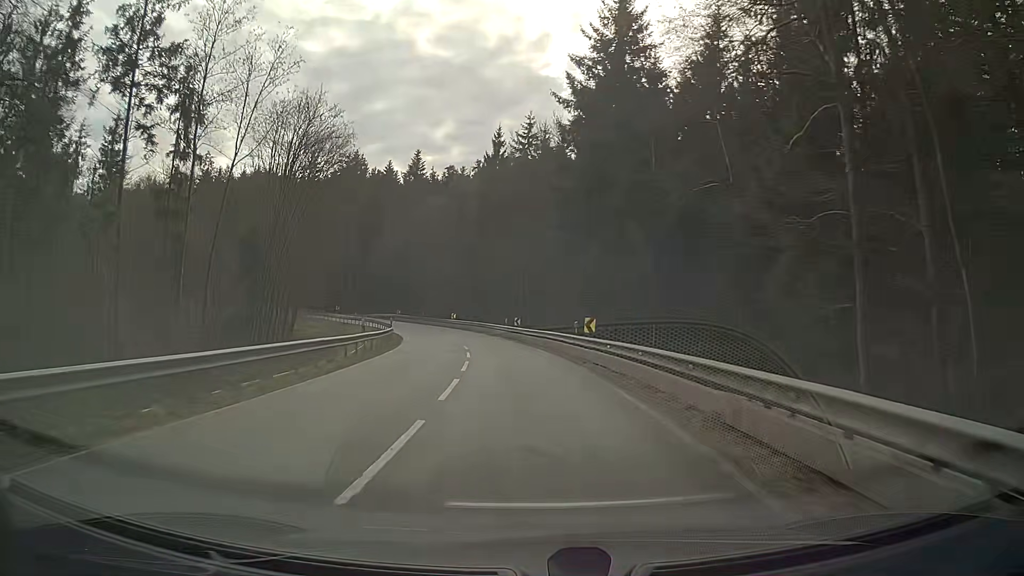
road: secondary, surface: asphalt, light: Day
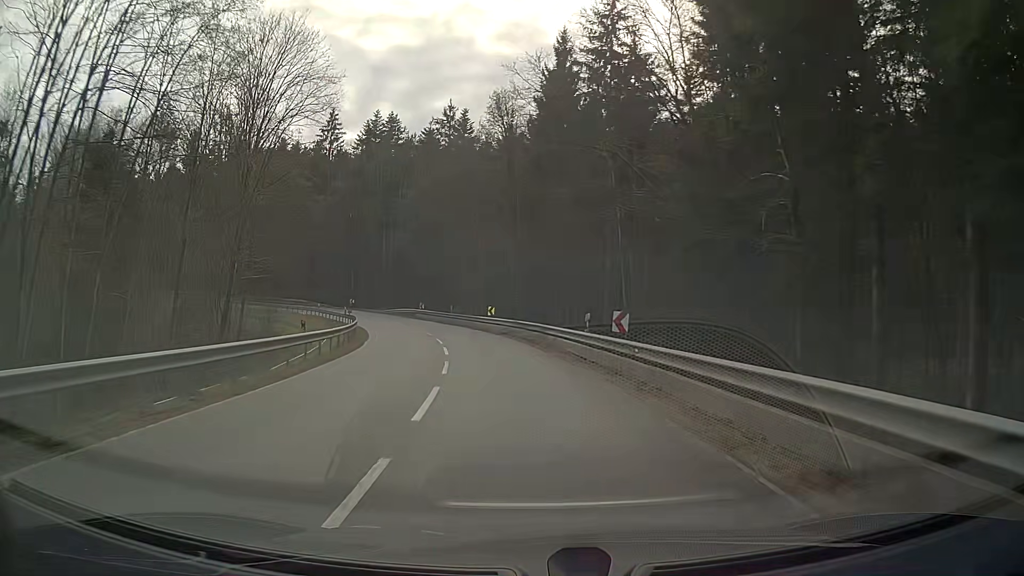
(-1.2, +28.2) m; -6°
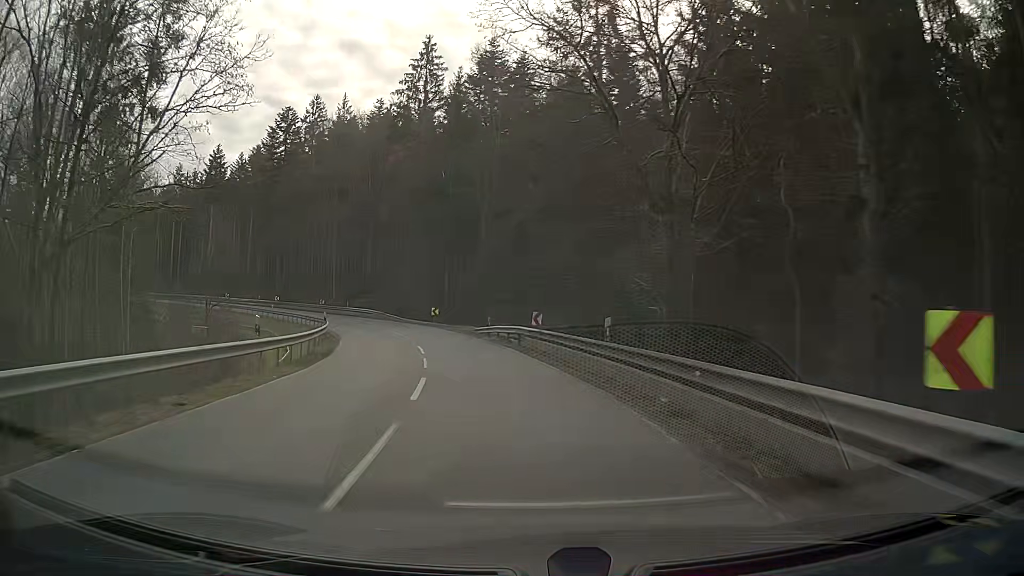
(-3.6, +36.3) m; -13°
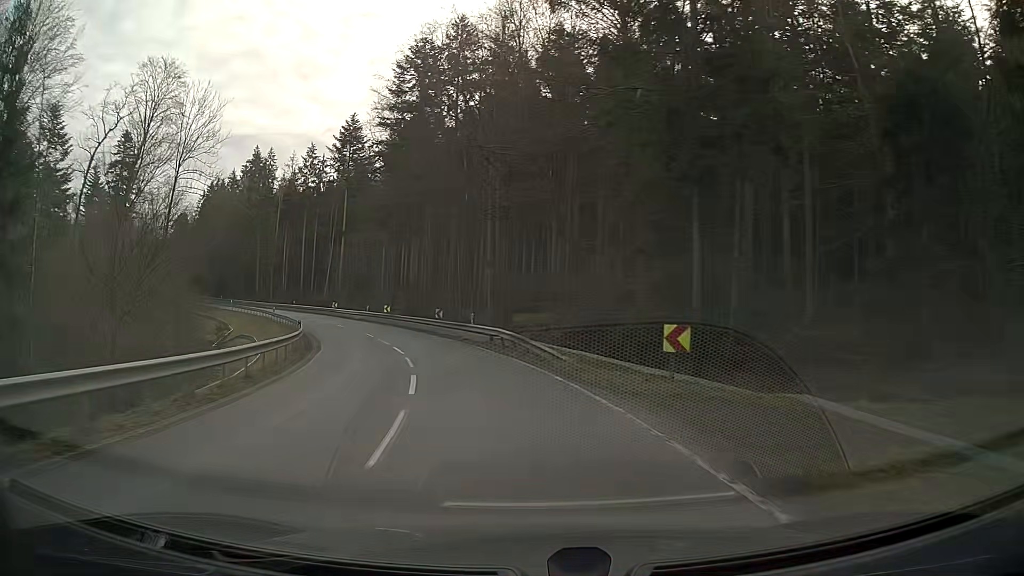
(-6.2, +35.3) m; -21°
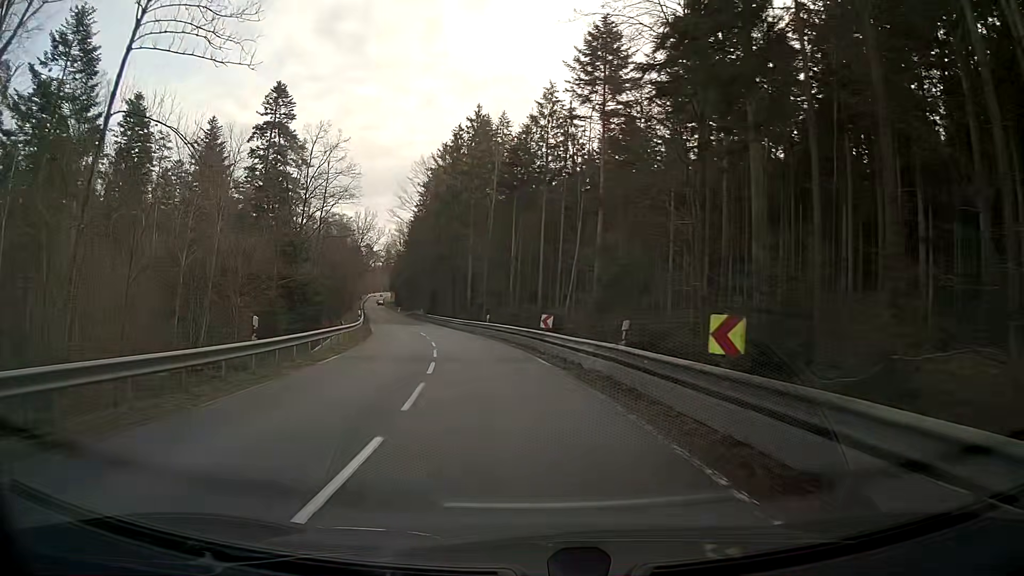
(-8.5, +43.8) m; -22°
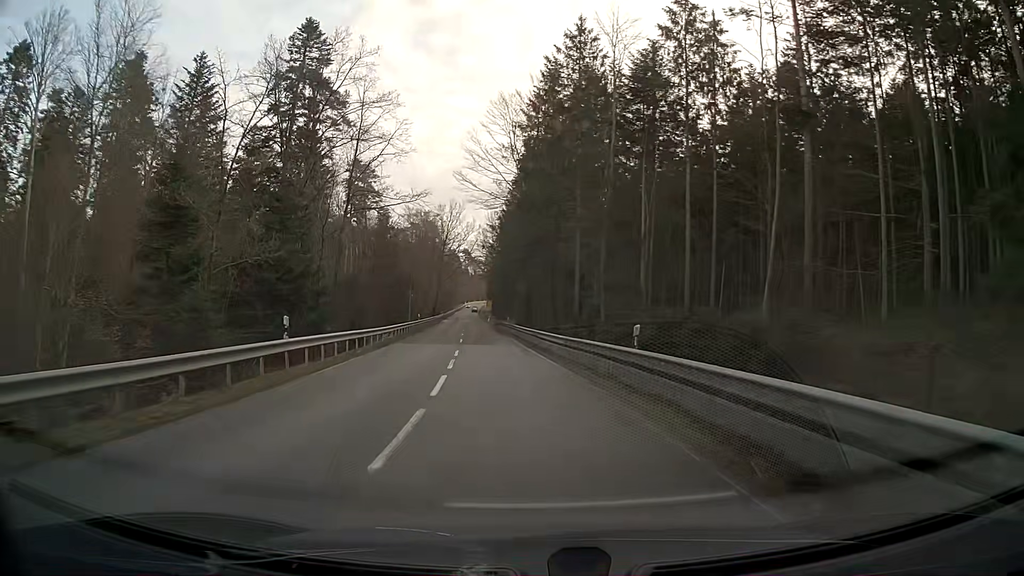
(-2.1, +27.4) m; -8°
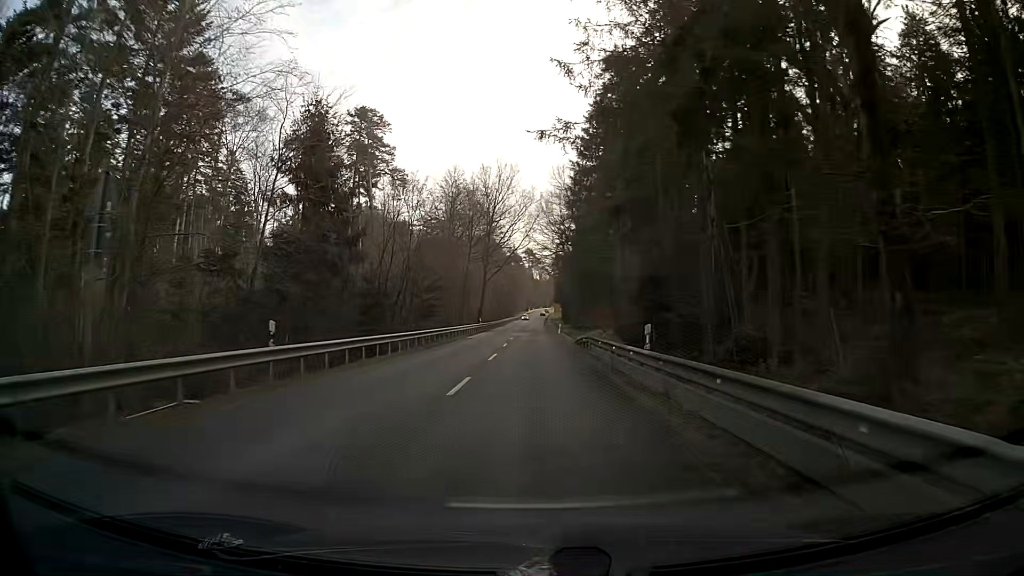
(-2.7, +46.9) m; -5°
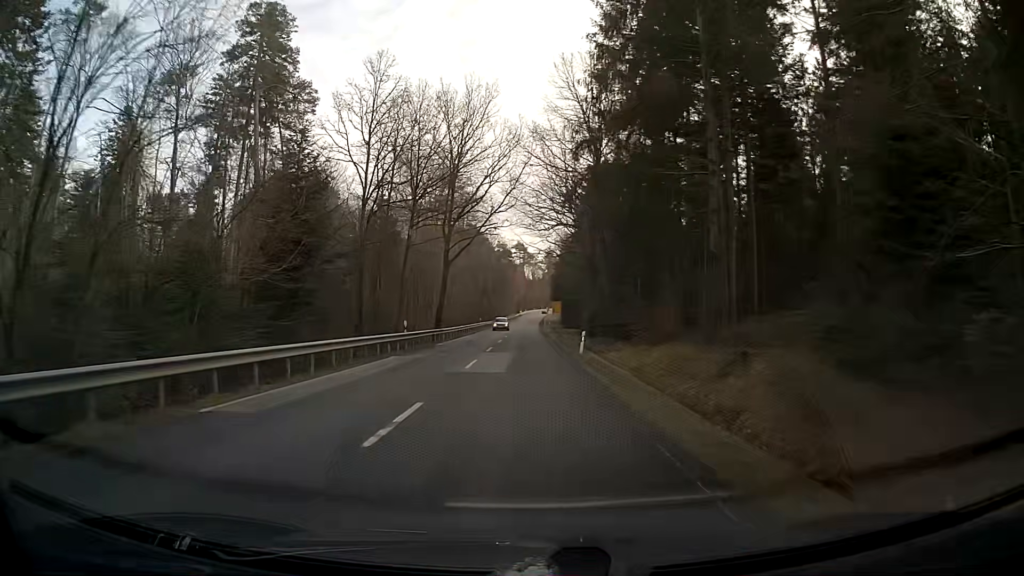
(+0.4, +38.4) m; 0°
